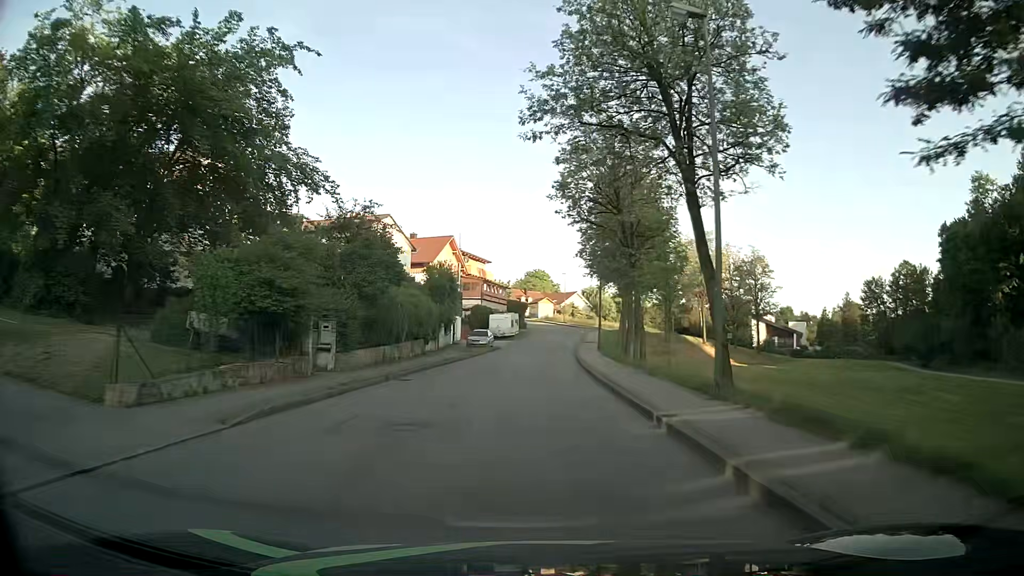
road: unclassified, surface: asphalt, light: Day
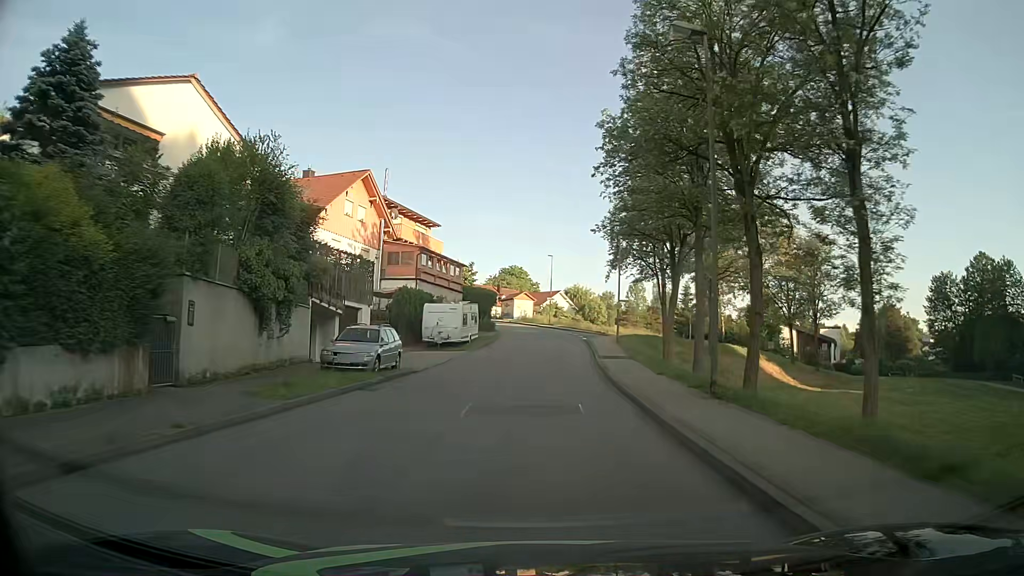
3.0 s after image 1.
(+0.1, +31.5) m; +2°
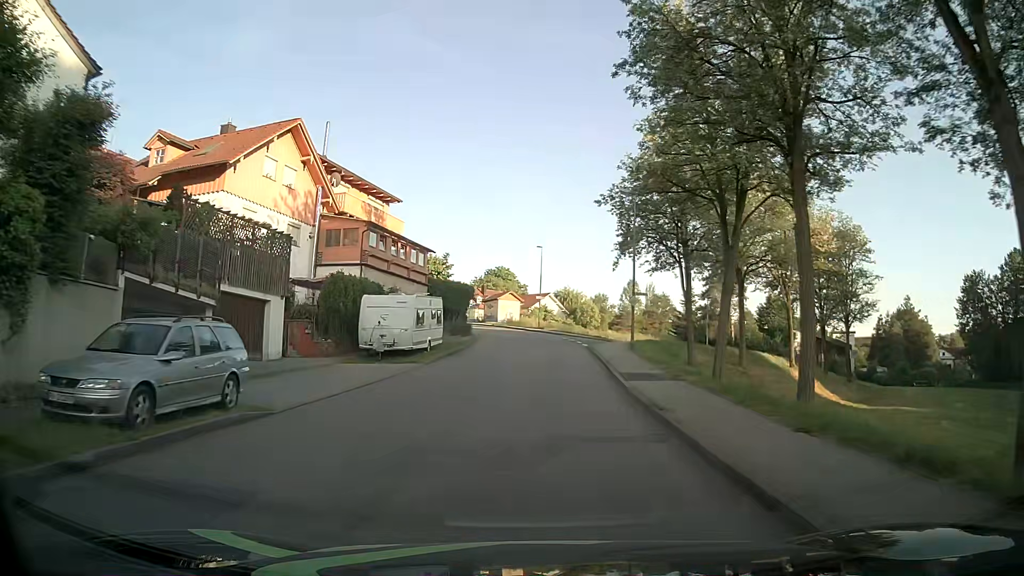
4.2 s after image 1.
(+0.1, +11.7) m; +1°
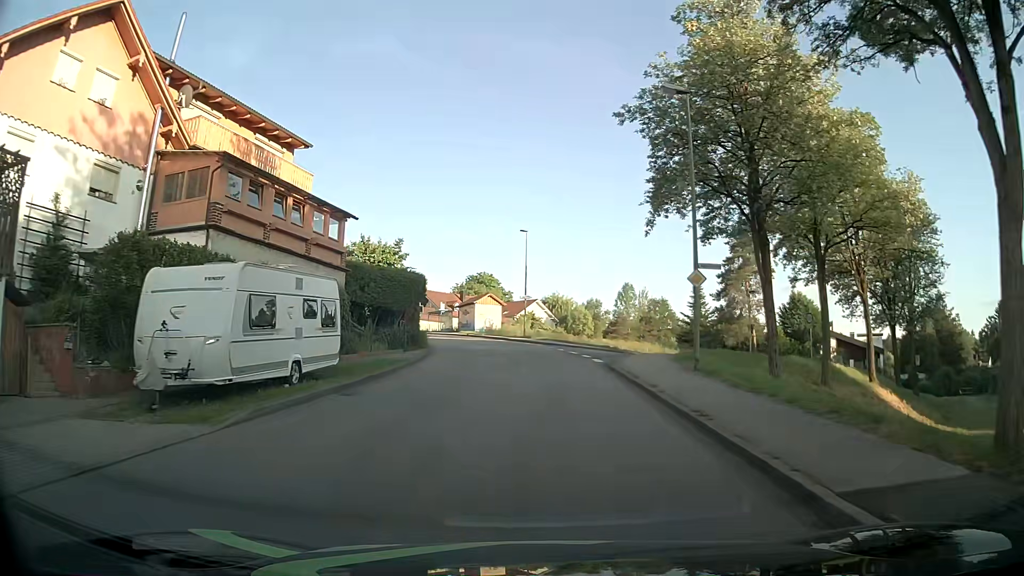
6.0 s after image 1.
(+0.2, +15.3) m; +1°
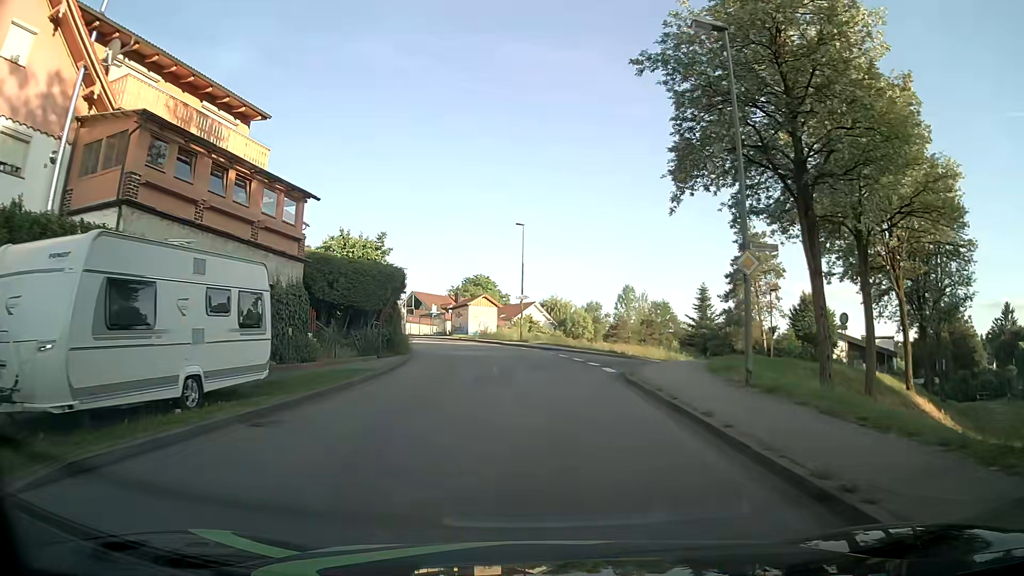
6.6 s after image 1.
(0.0, +4.5) m; 0°
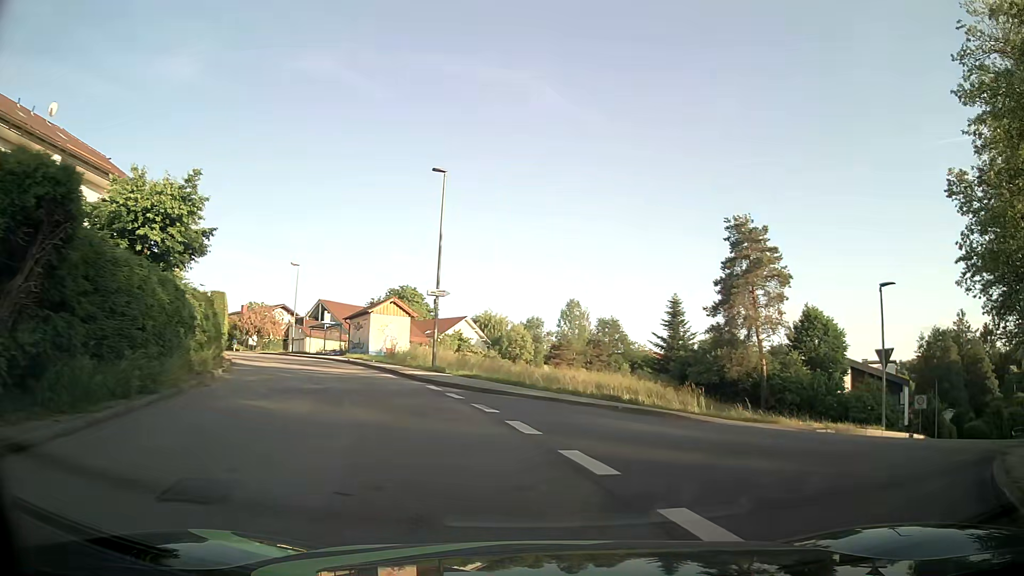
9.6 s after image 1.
(+0.2, +18.8) m; +5°
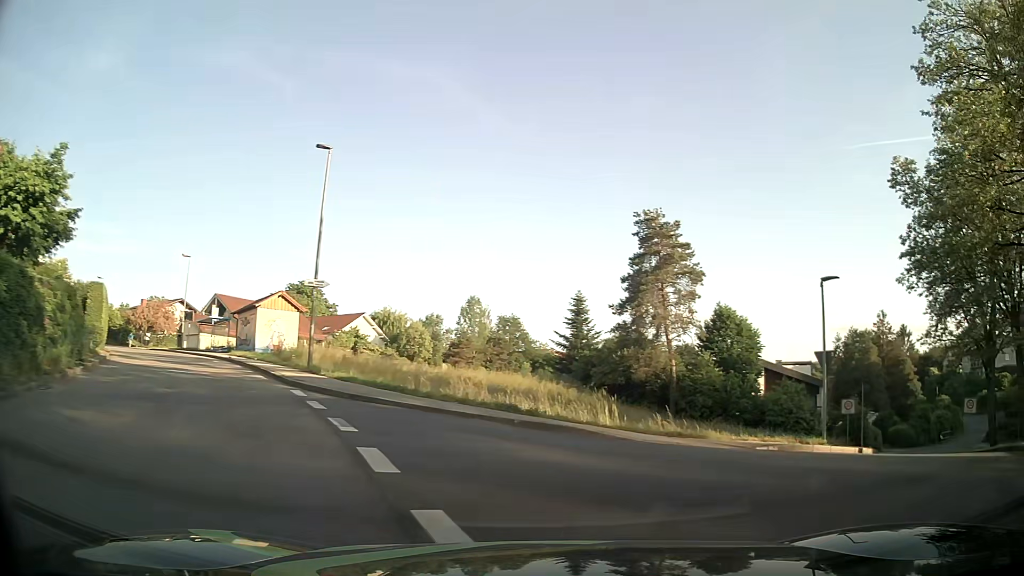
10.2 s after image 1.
(+0.2, +2.9) m; +10°
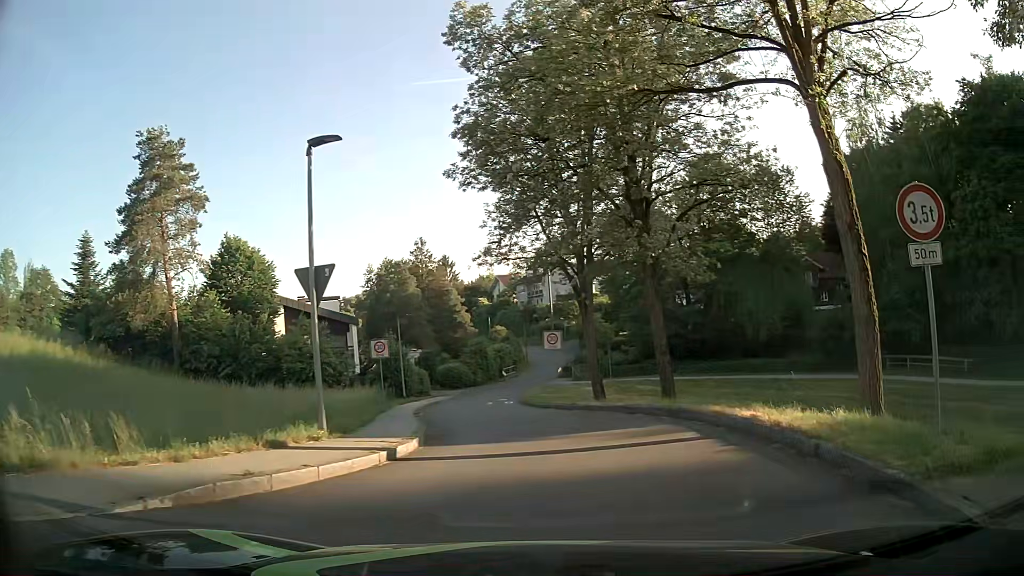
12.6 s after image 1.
(+3.1, +8.4) m; +38°
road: residential
(+1, +10) (0, +20) (-2, +30) (-3, +40) (-2, +50) (0, +60) (+2, +69) (+3, +79) (+4, +89) (+6, +99) m
